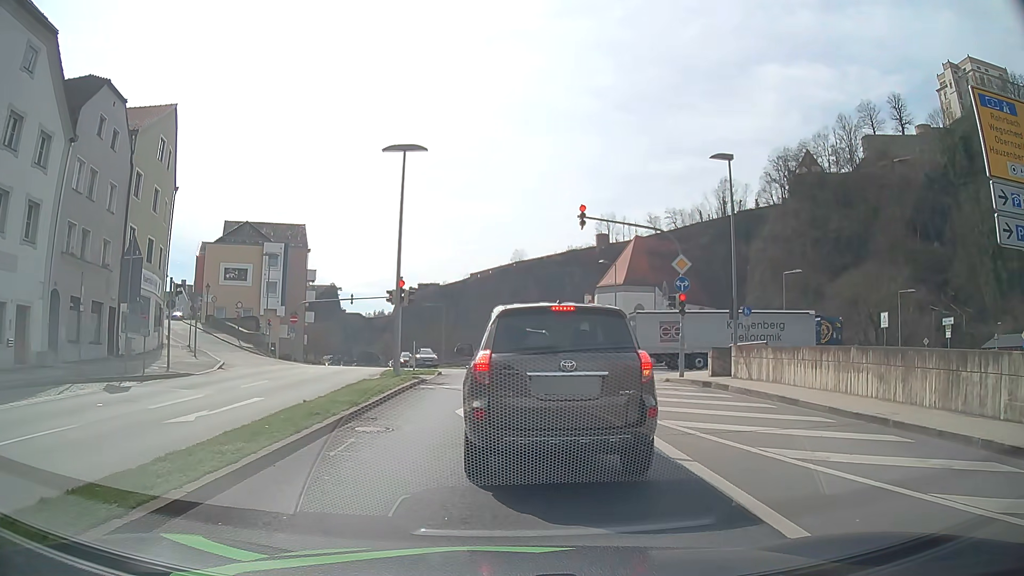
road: primary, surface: asphalt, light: Day
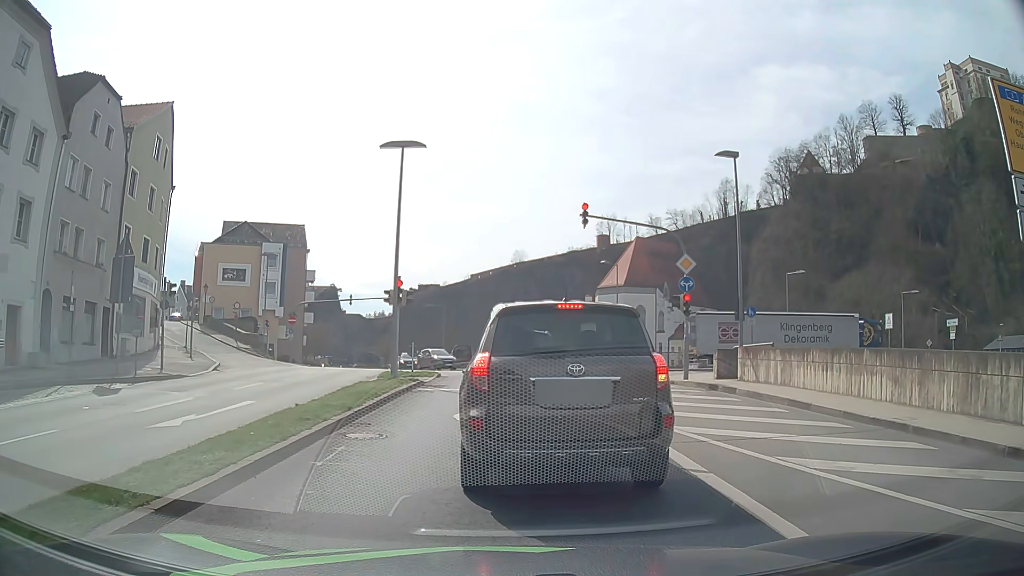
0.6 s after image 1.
(0.0, +0.5) m; 0°
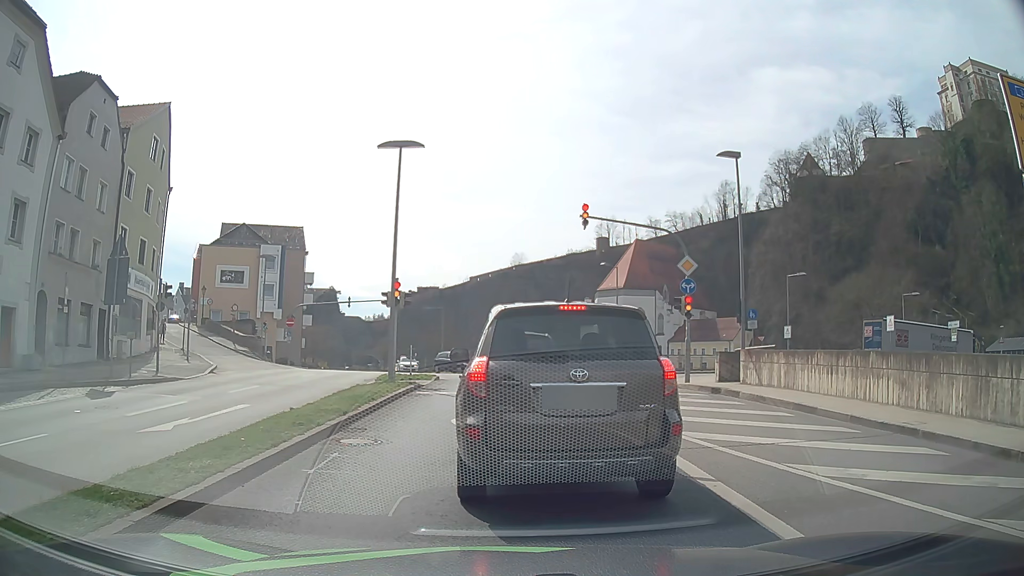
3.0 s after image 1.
(0.0, +0.4) m; 0°
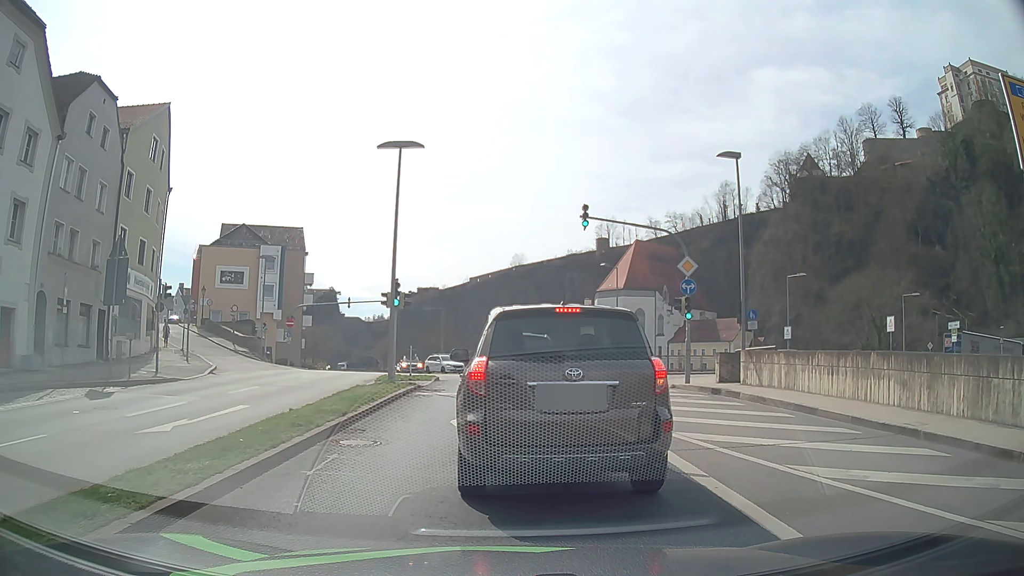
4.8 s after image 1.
(0.0, +0.1) m; 0°
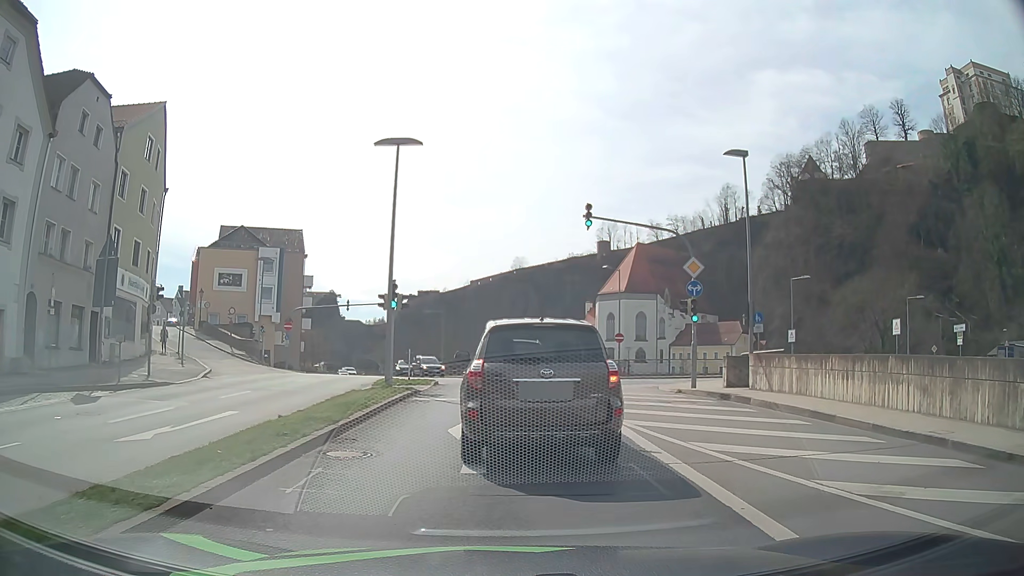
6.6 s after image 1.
(0.0, +0.7) m; 0°
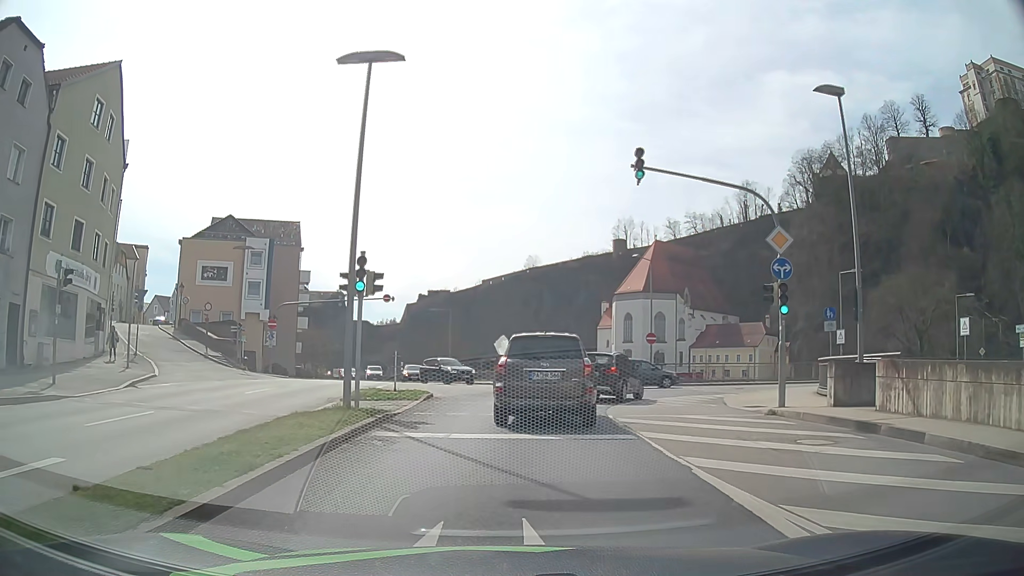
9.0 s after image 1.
(0.0, +7.4) m; 0°
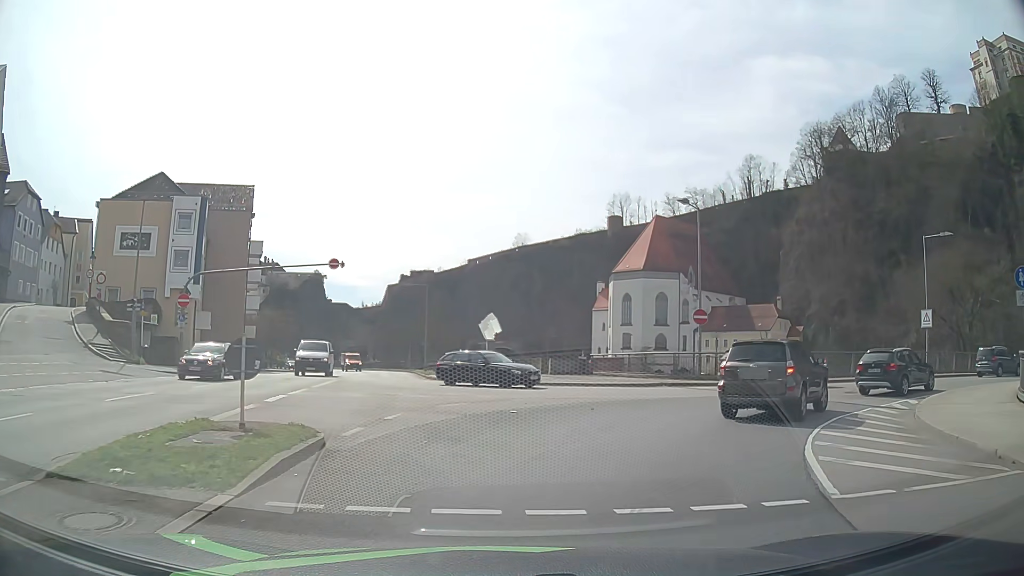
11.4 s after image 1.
(-0.2, +13.2) m; 0°
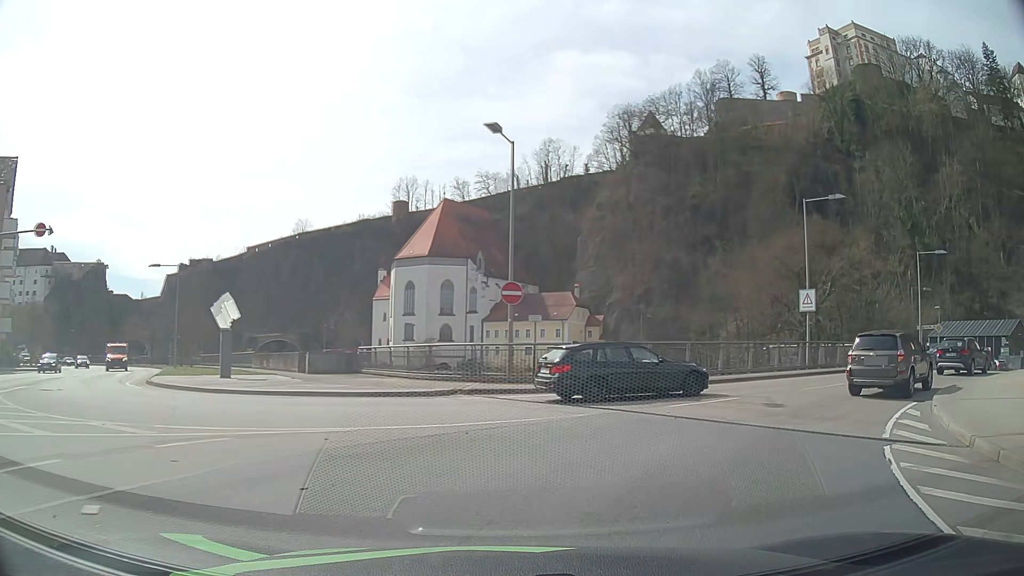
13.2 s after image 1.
(+1.3, +9.6) m; +17°
(+2, +10) (+9, +17) (+17, +23) (+25, +28) (+34, +34) (+42, +39) (+49, +46) (+52, +56) (+49, +65) (+43, +74) m
